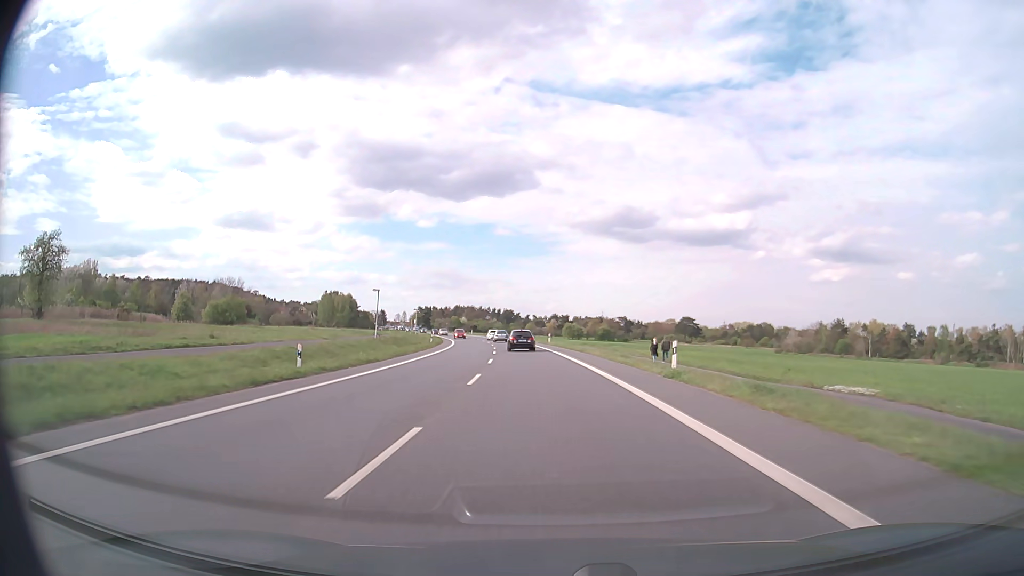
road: primary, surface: asphalt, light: Day
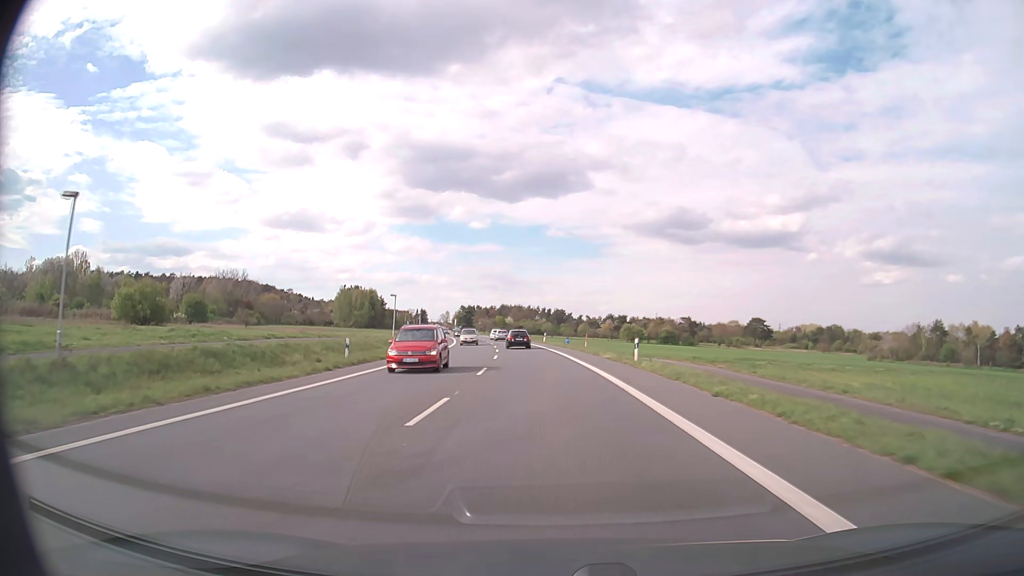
(-1.6, +43.8) m; -4°
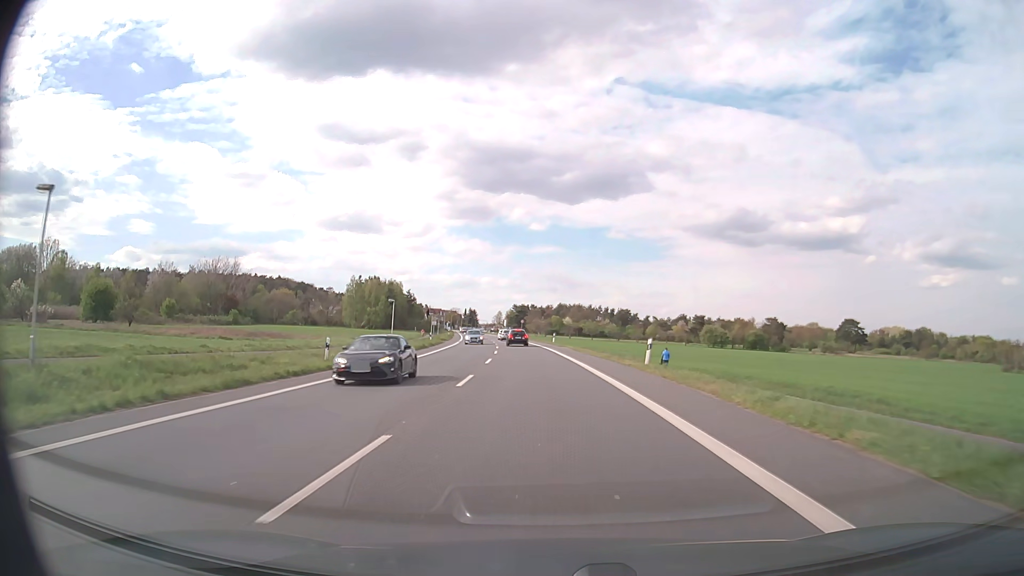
(-2.3, +52.7) m; -5°
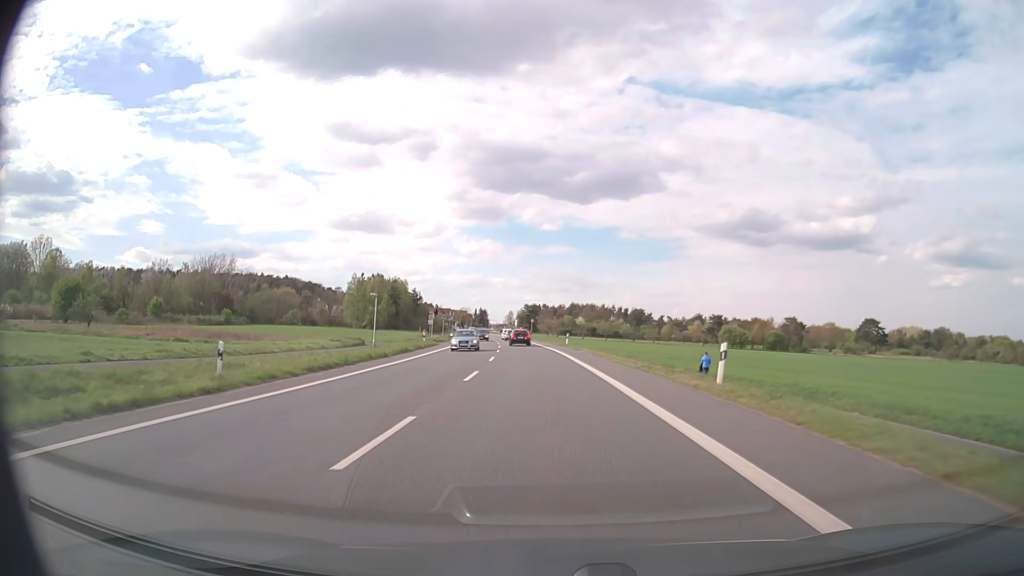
(-0.1, +10.3) m; -1°
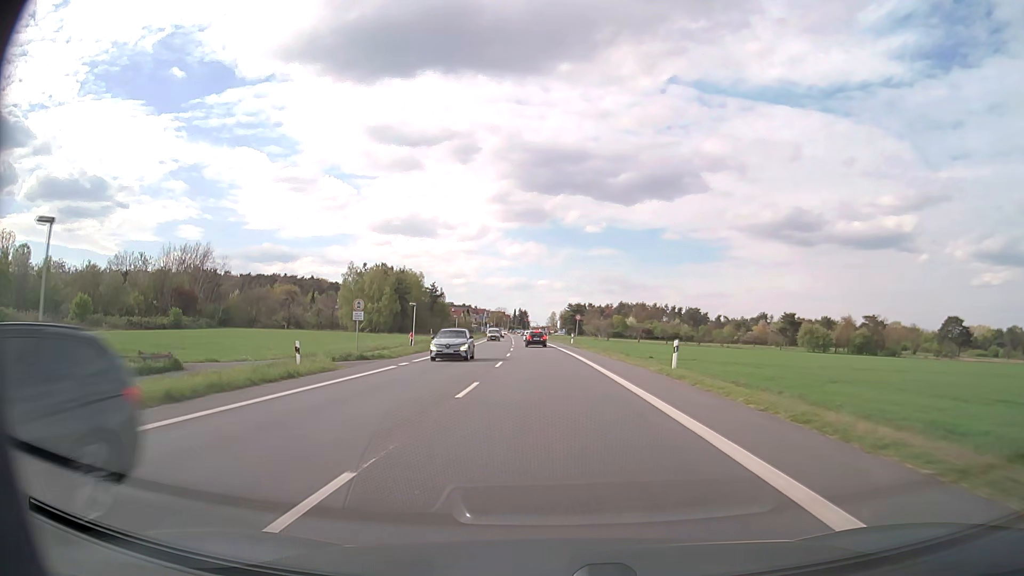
(-1.2, +40.2) m; -4°
(0, +10) (0, +20) (-1, +30) (-1, +40) (-1, +50) (-2, +60) (-2, +70) (-3, +80) (-3, +90) (-4, +100) m
